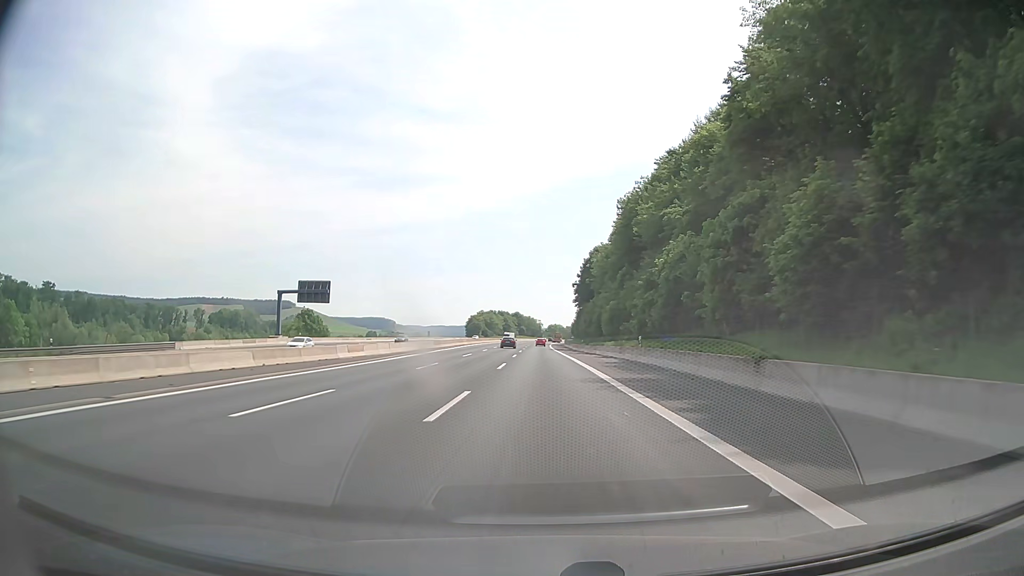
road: motorway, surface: asphalt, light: Day
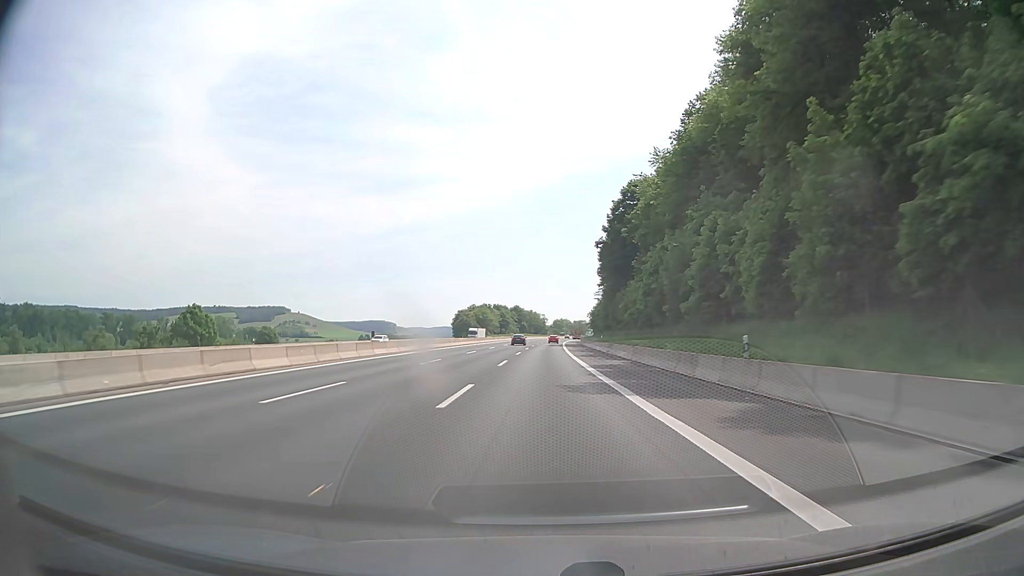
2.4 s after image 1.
(-0.4, +70.4) m; 0°
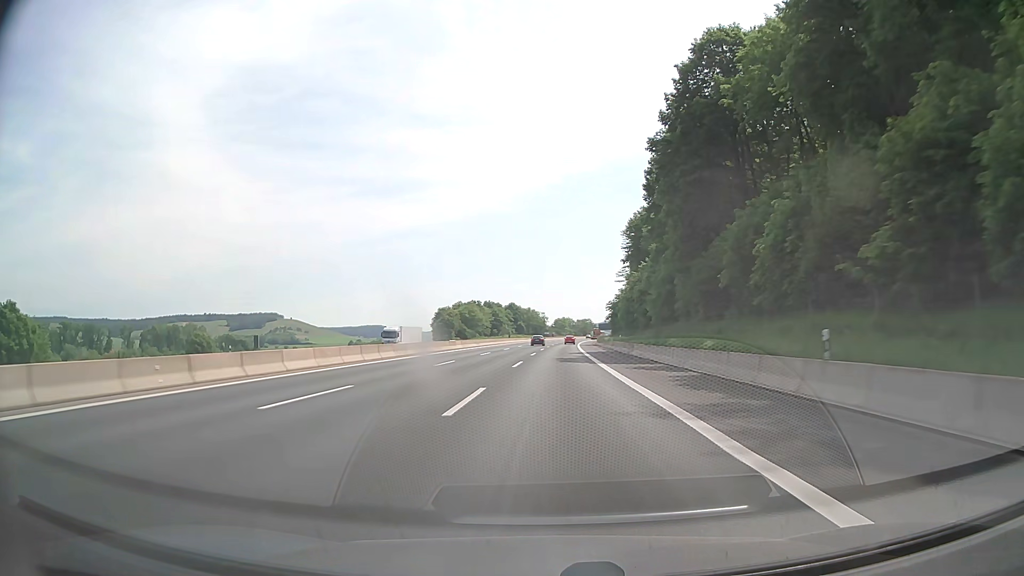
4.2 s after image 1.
(-0.2, +54.9) m; 0°
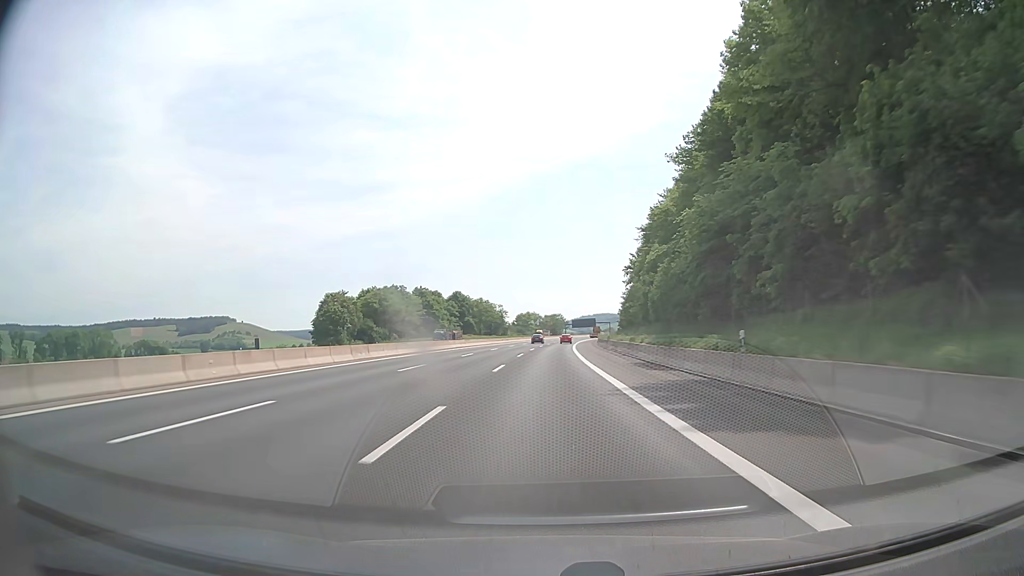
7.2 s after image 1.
(+2.8, +94.4) m; +3°
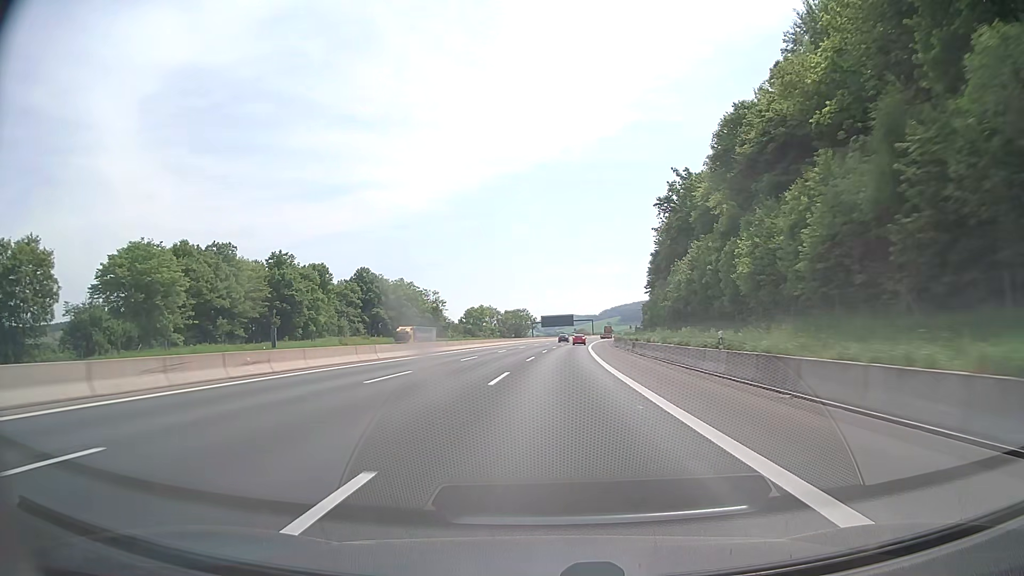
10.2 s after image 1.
(+2.1, +96.1) m; +3°
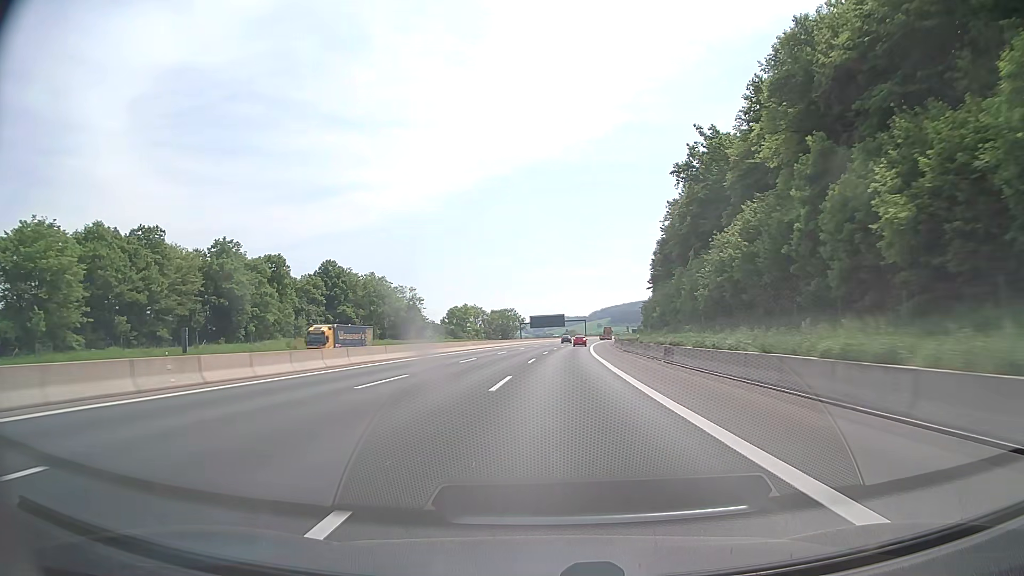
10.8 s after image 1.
(+0.1, +19.4) m; +1°
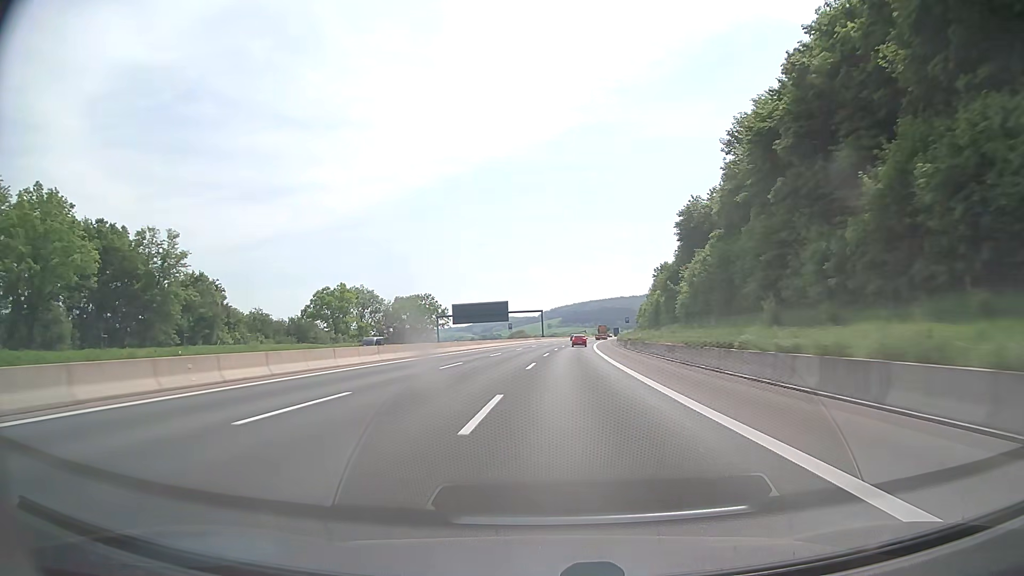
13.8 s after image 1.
(+4.2, +97.2) m; +4°
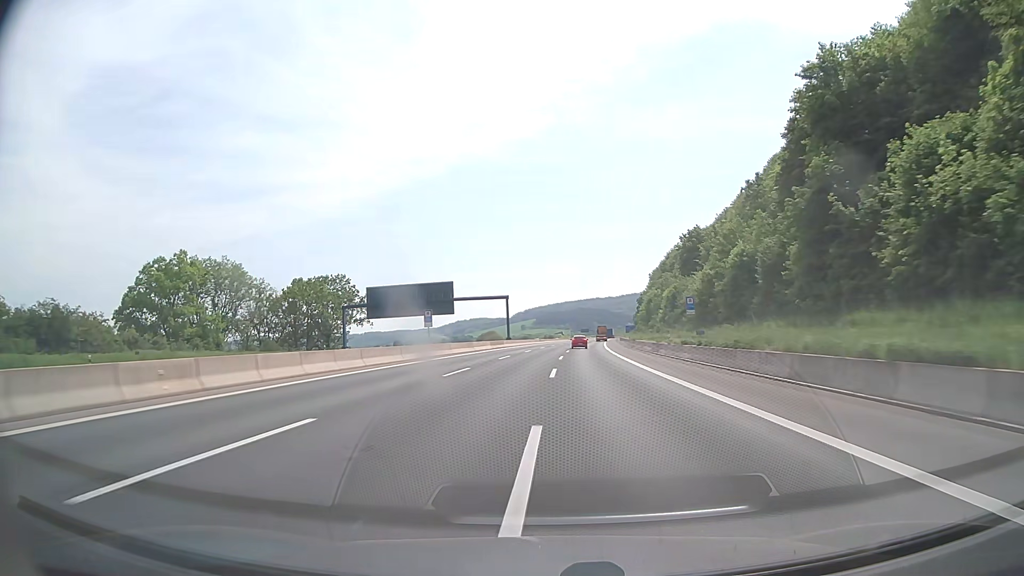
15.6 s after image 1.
(+1.0, +58.8) m; +2°
(0, +10) (0, +20) (0, +30) (+1, +40) (+1, +50) (+1, +60) (+2, +70) (+2, +80) (+3, +90) (+4, +100) m
